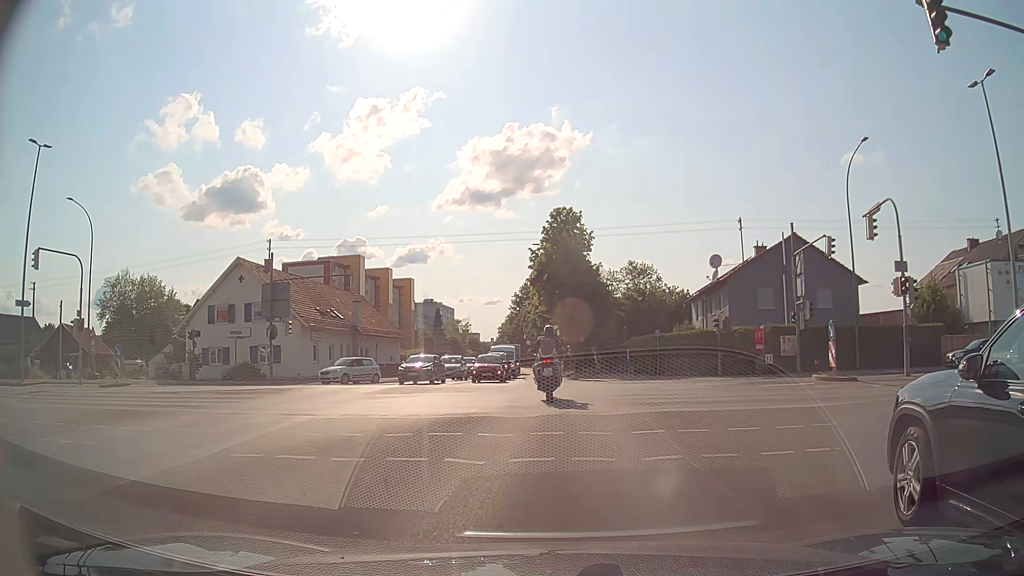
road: secondary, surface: asphalt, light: Day
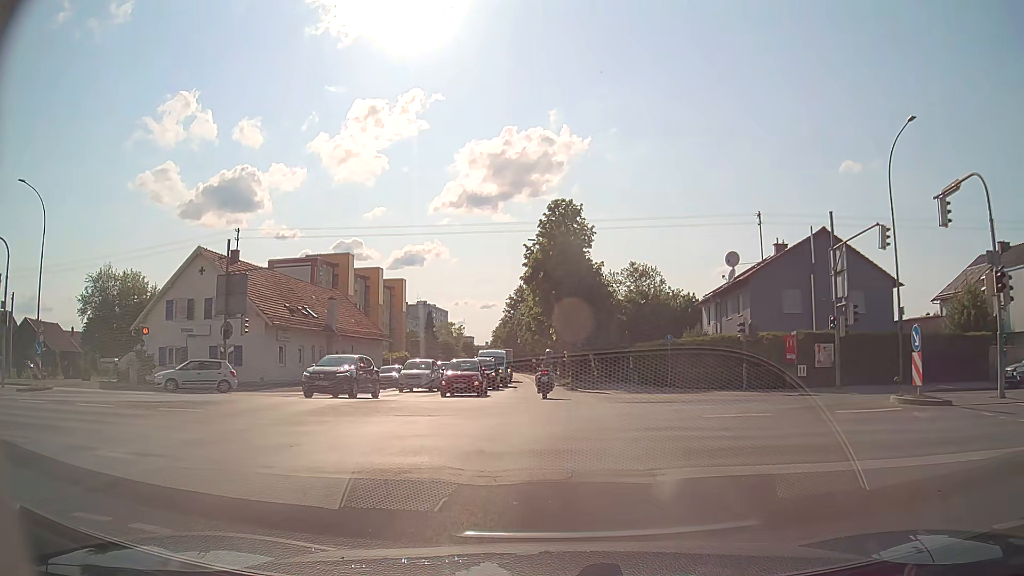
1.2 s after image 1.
(0.0, +5.7) m; 0°
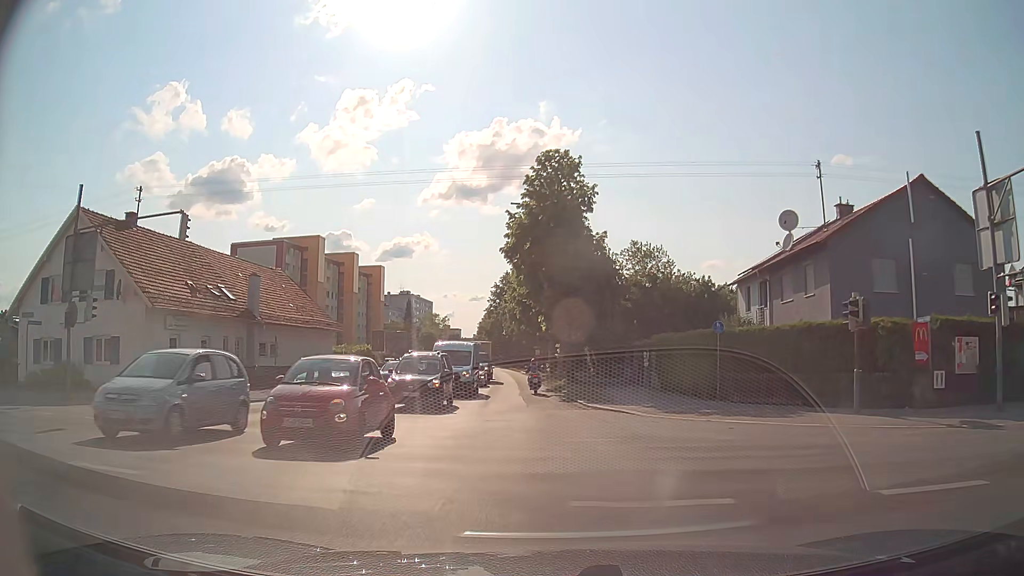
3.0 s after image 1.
(0.0, +12.6) m; 0°
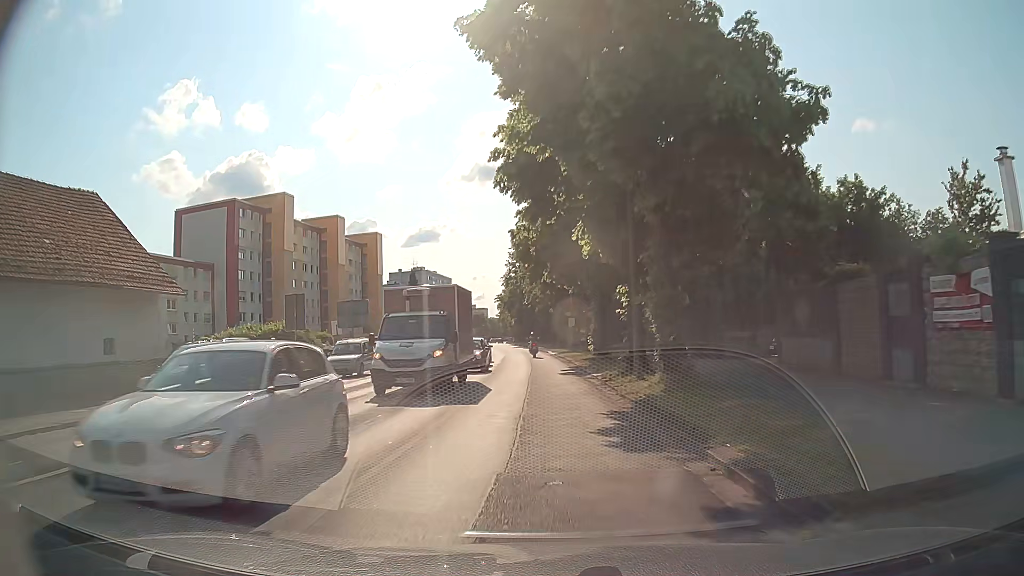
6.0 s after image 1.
(+0.1, +28.2) m; -2°
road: tertiary
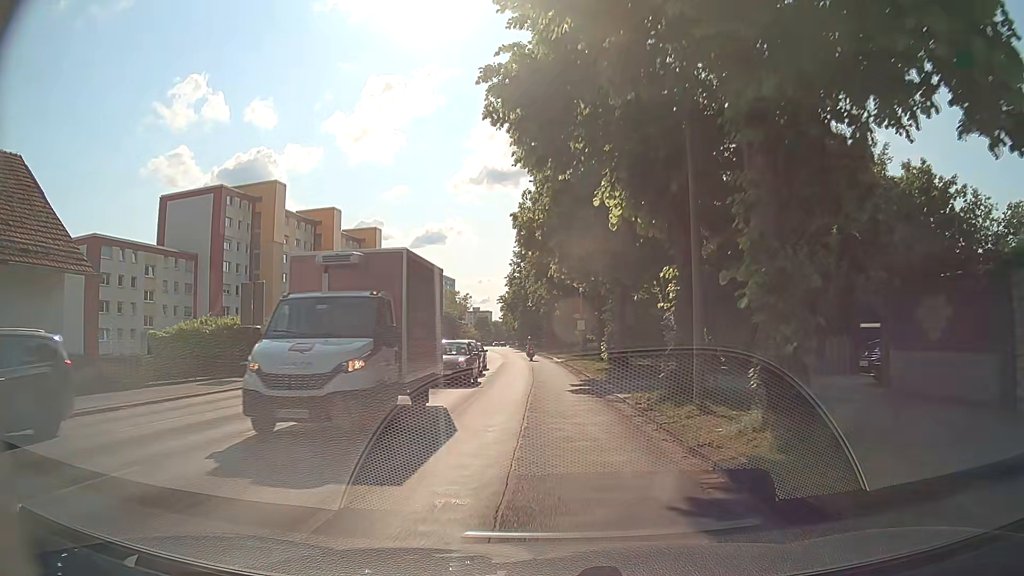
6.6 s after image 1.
(-0.1, +6.6) m; 0°
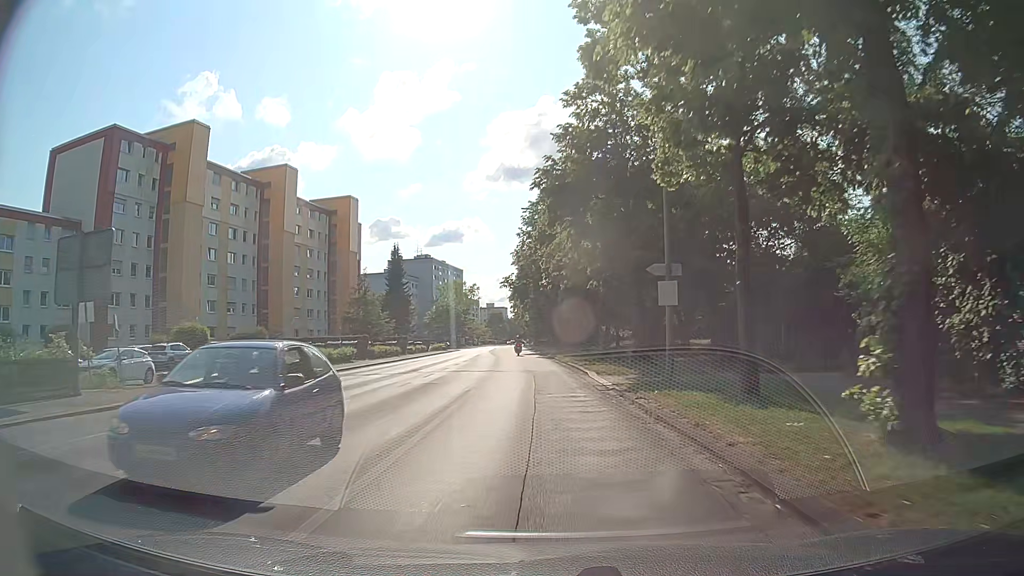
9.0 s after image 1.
(-0.4, +28.0) m; -2°
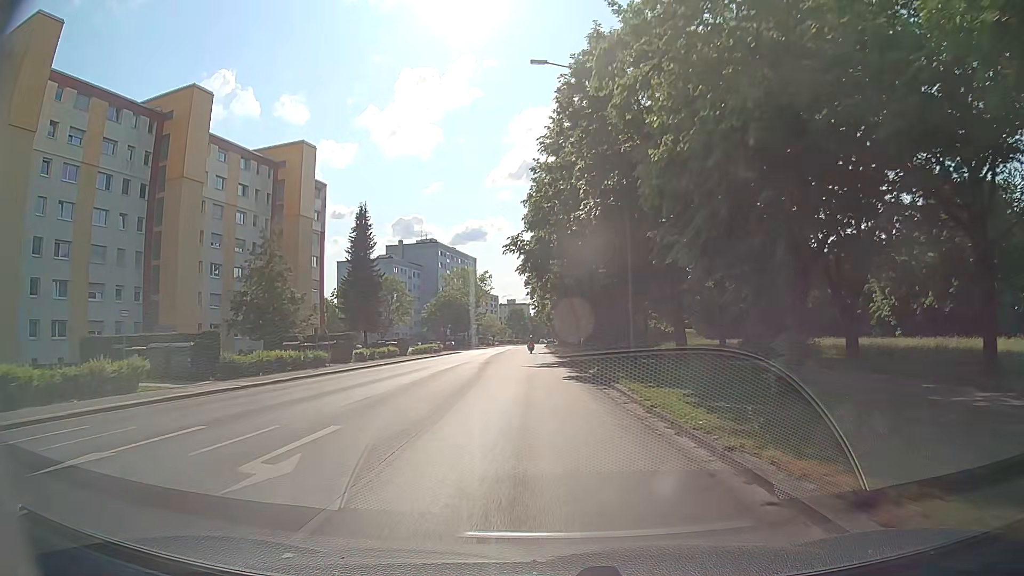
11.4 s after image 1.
(-0.2, +29.9) m; -2°
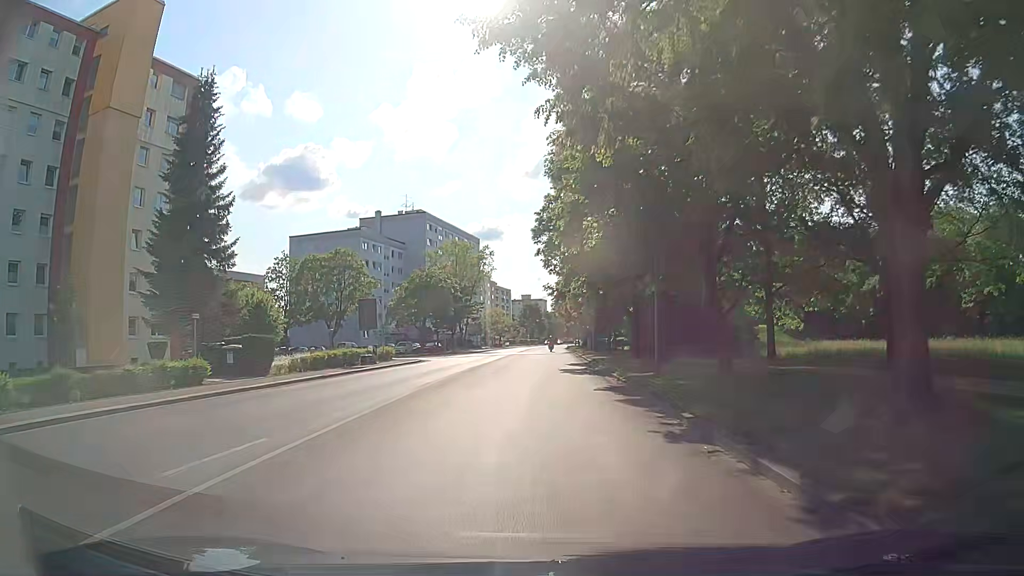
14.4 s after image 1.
(-0.3, +38.2) m; -2°
(0, +10) (0, +20) (0, +30) (+1, +40) (+1, +50) (+1, +60) (+2, +70) (+2, +80) (+2, +90) (+2, +100) m
